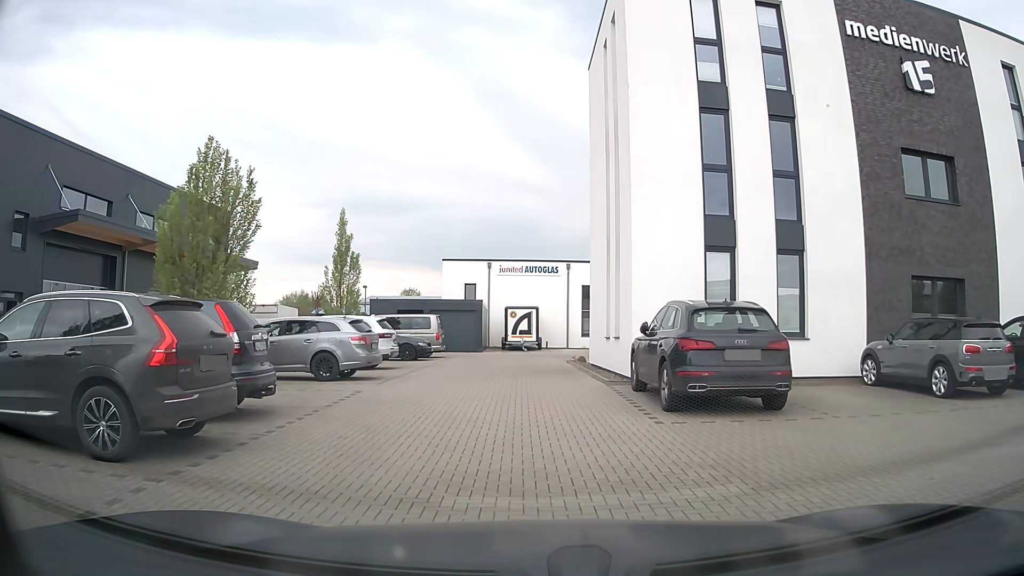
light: Day
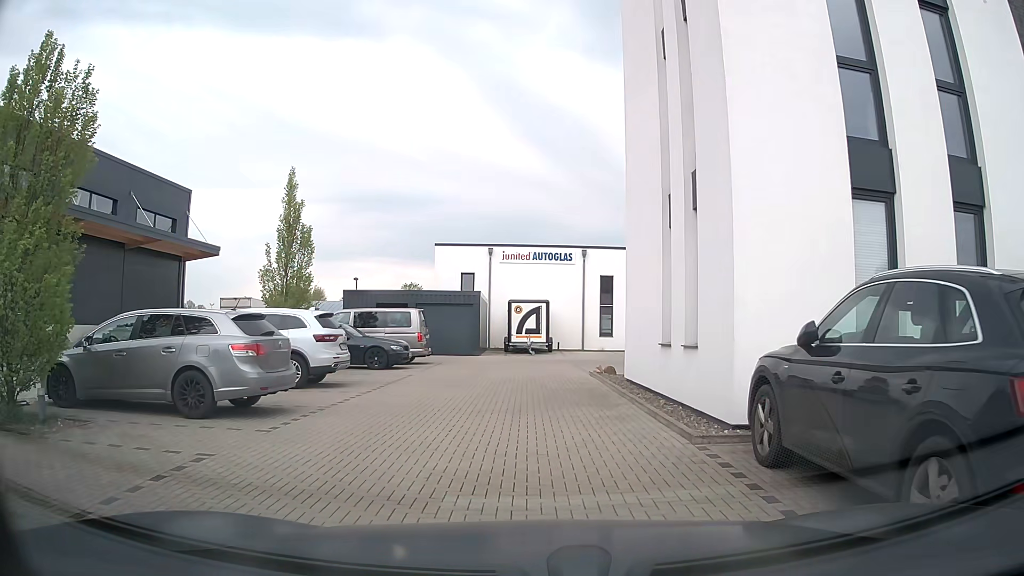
(0.0, +6.9) m; -1°
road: service
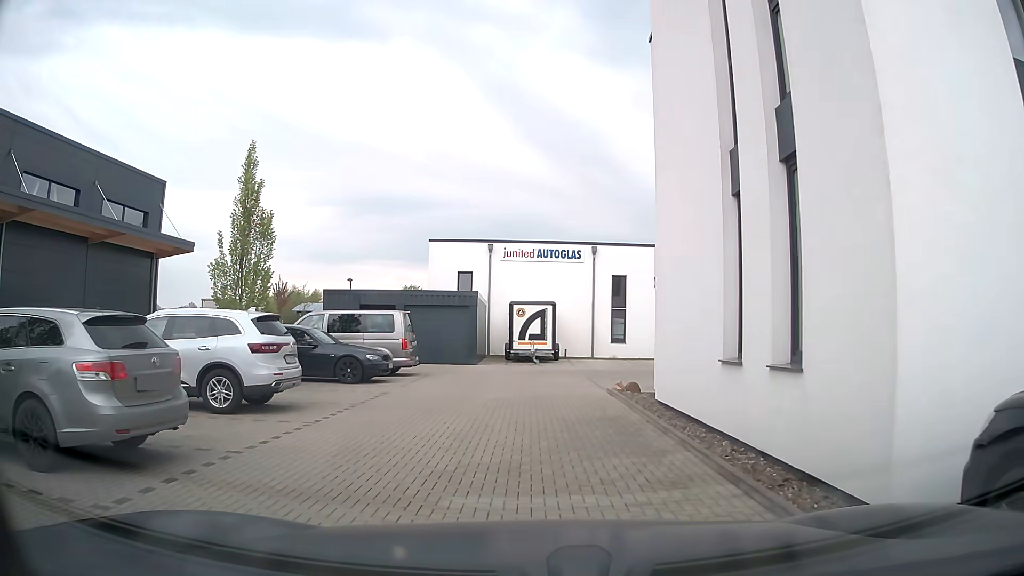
(0.0, +3.6) m; 0°
